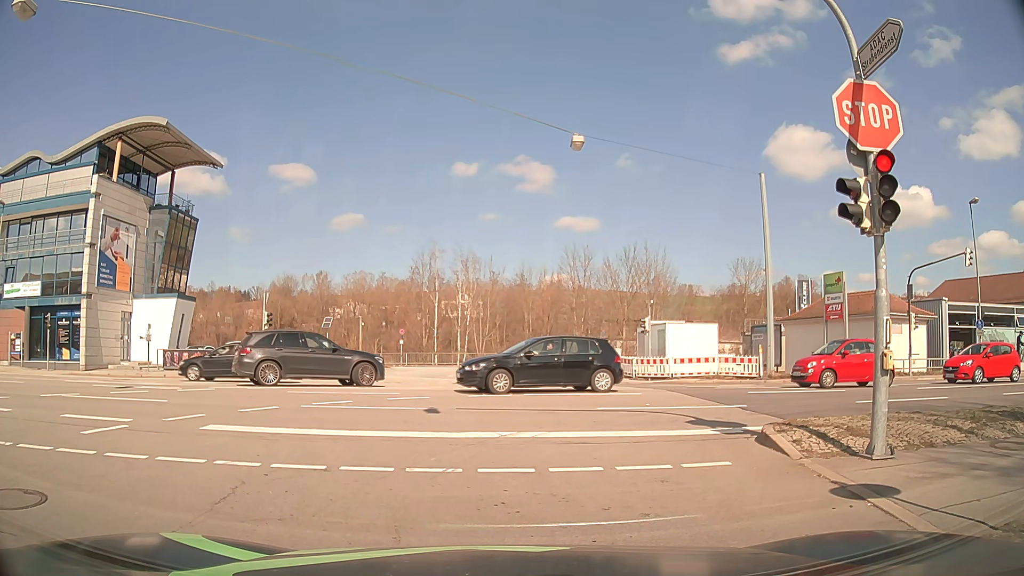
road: tertiary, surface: asphalt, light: Day
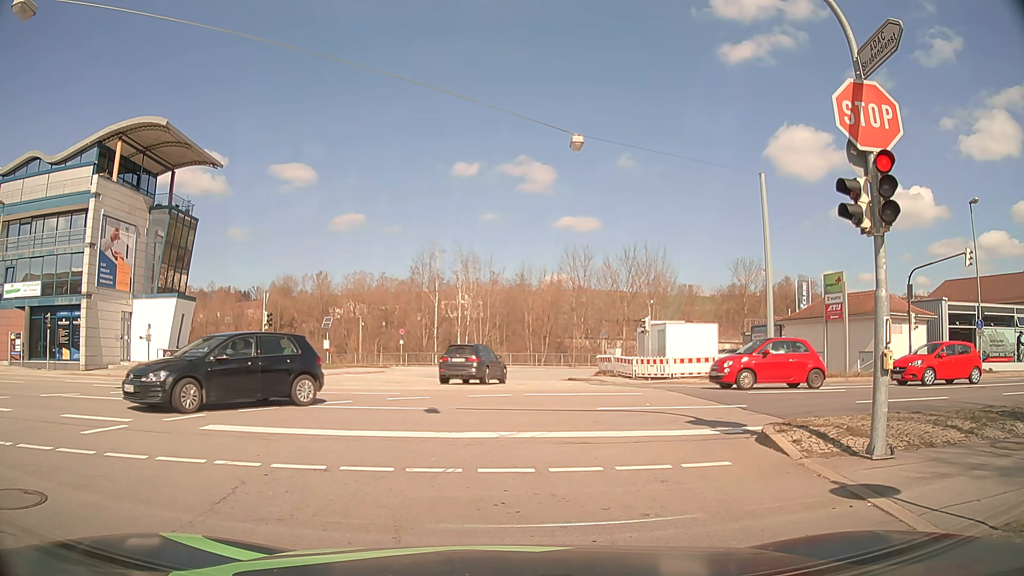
(0.0, 0.0) m; 0°
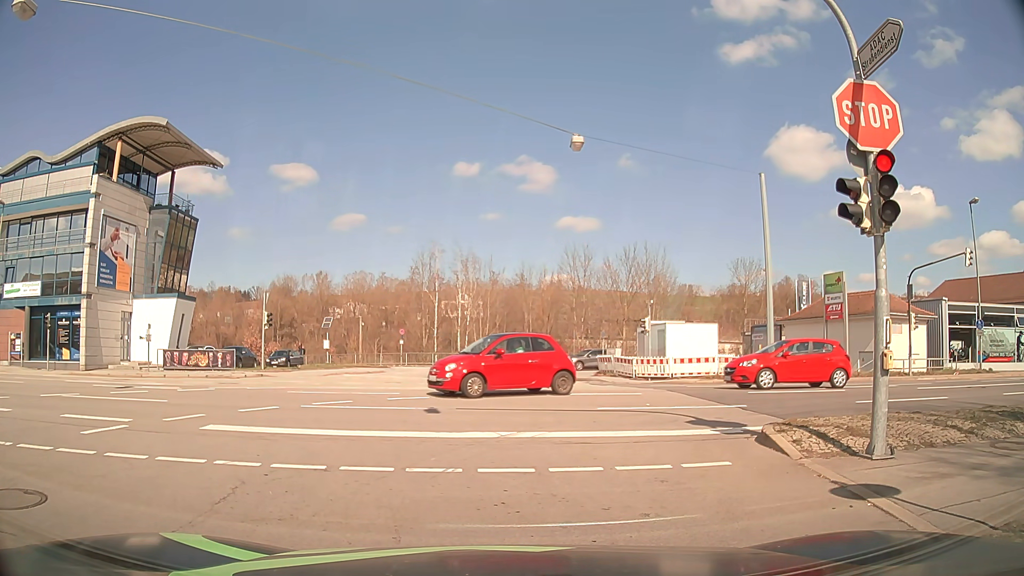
(0.0, 0.0) m; 0°
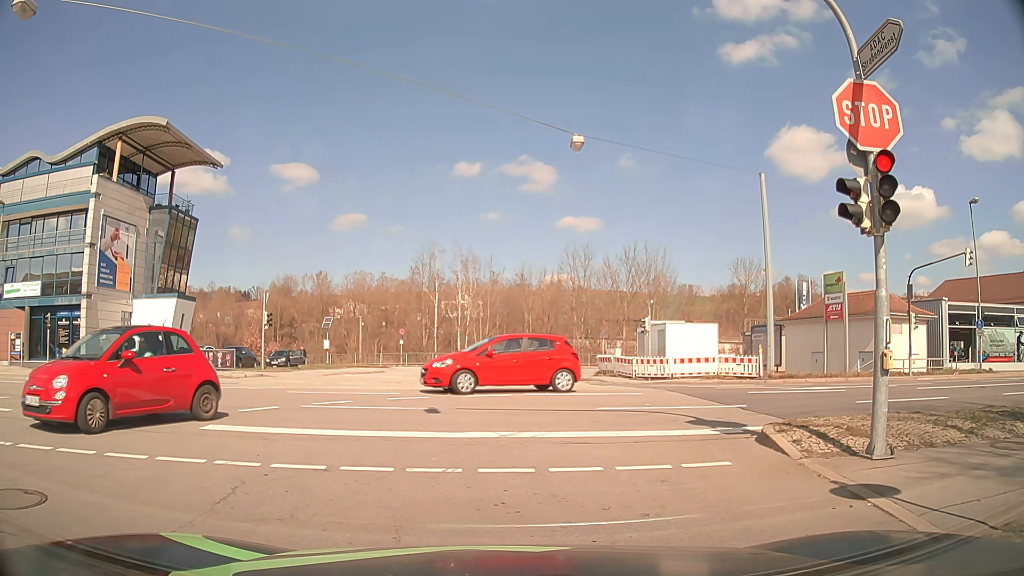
(0.0, 0.0) m; 0°
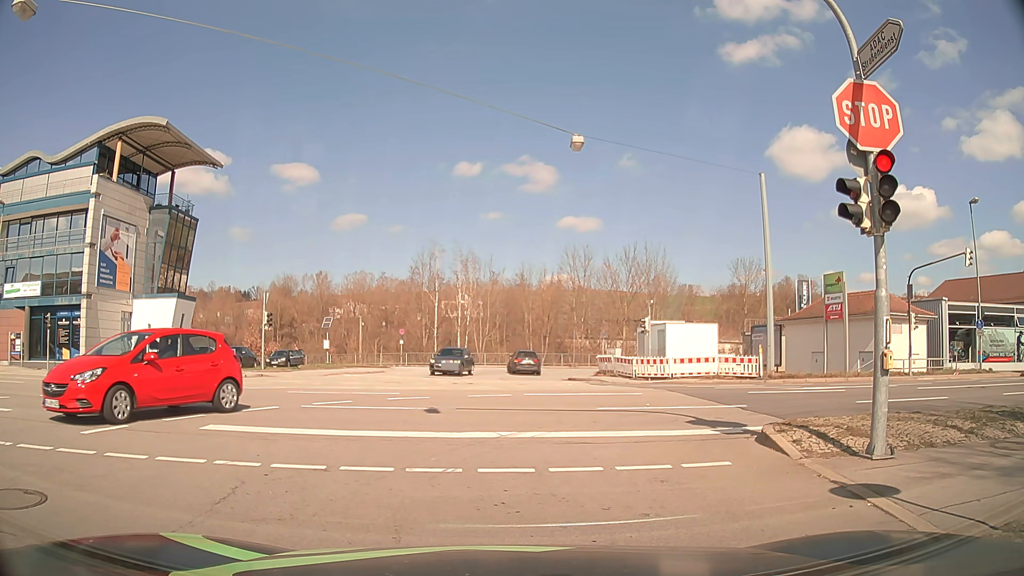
(0.0, 0.0) m; 0°
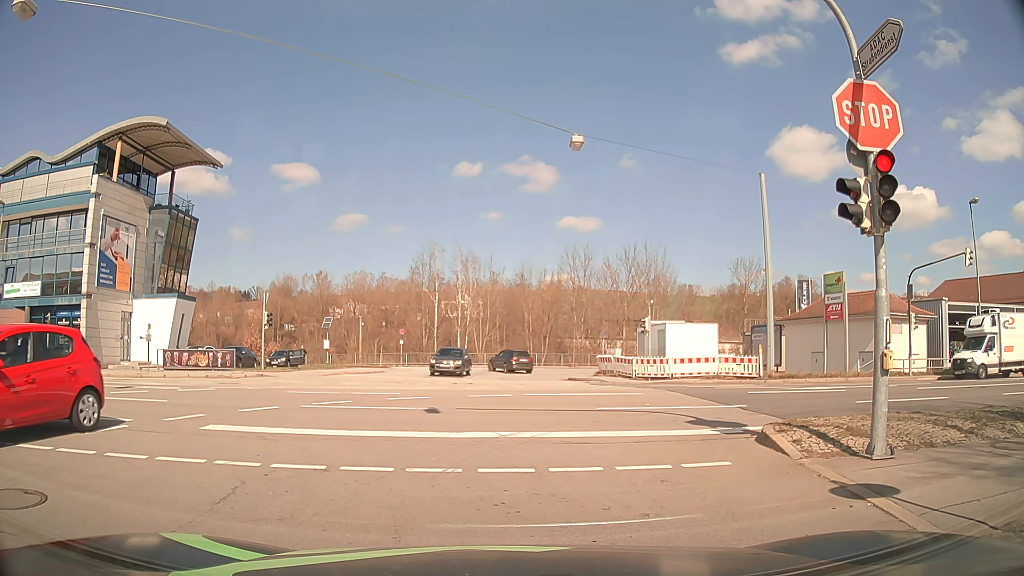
(0.0, 0.0) m; 0°
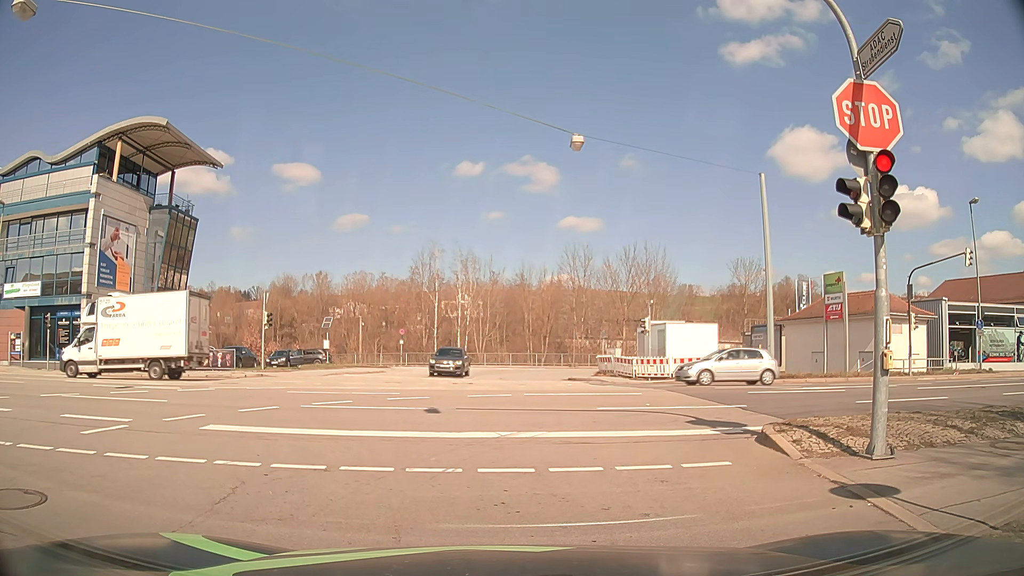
(0.0, 0.0) m; 0°
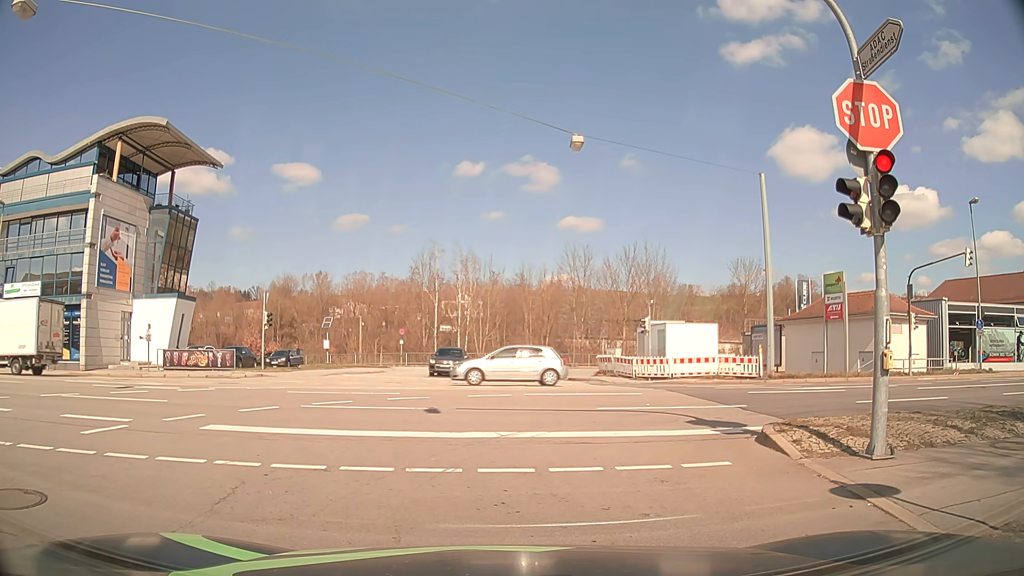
(0.0, 0.0) m; 0°
(-1, +10) (-6, +19) (-14, +24) (-24, +26) (-34, +26) (-44, +26) (-54, +25) (-64, +25) (-74, +25) (-84, +25) m
